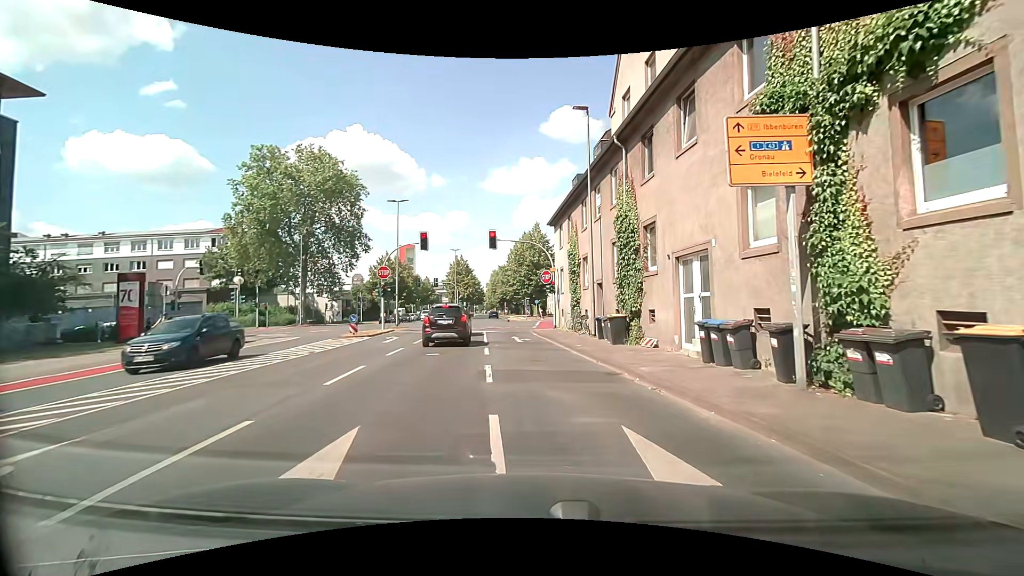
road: secondary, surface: asphalt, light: Day
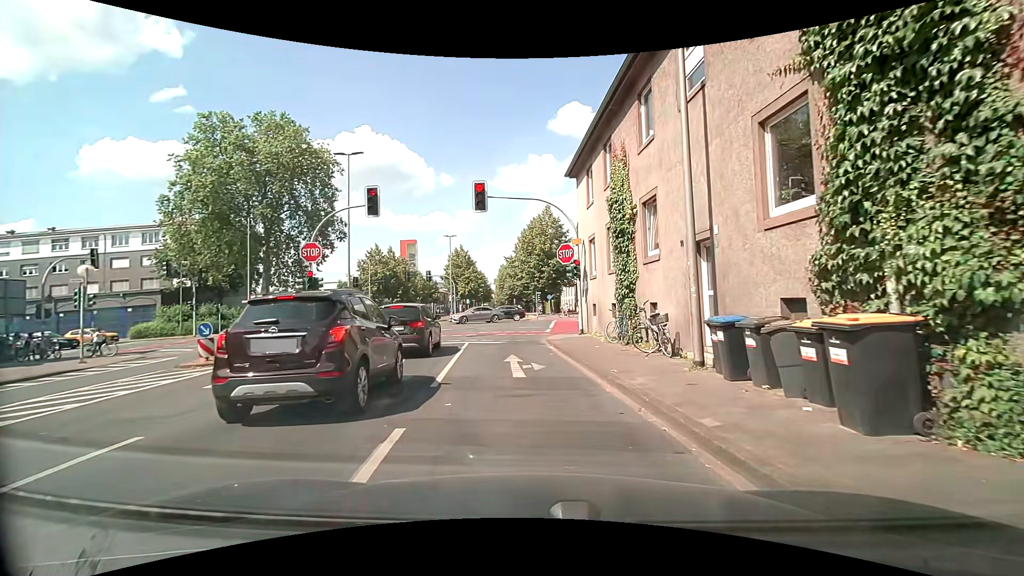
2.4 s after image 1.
(+0.1, +12.6) m; 0°
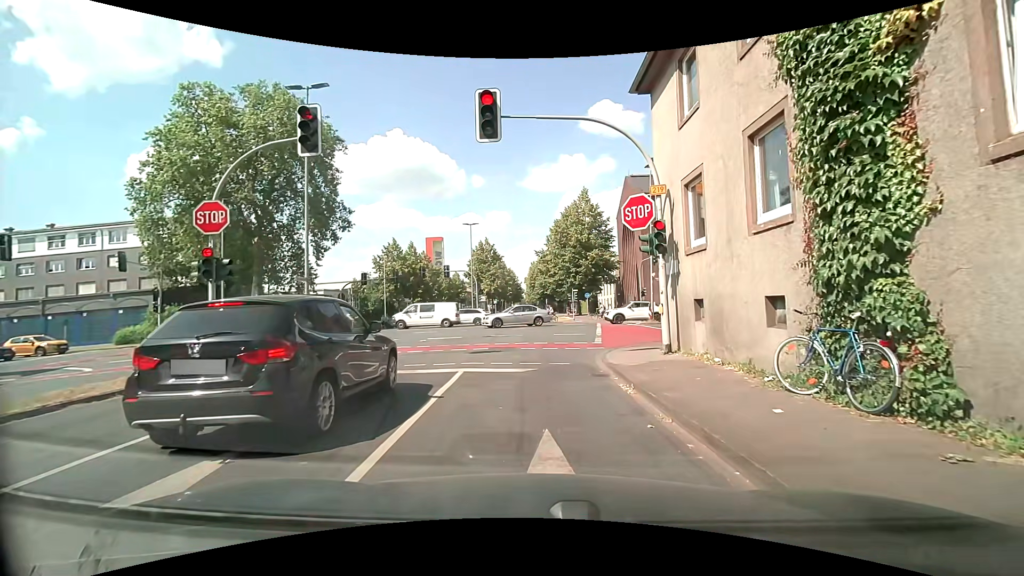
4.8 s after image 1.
(-0.5, +9.2) m; -2°
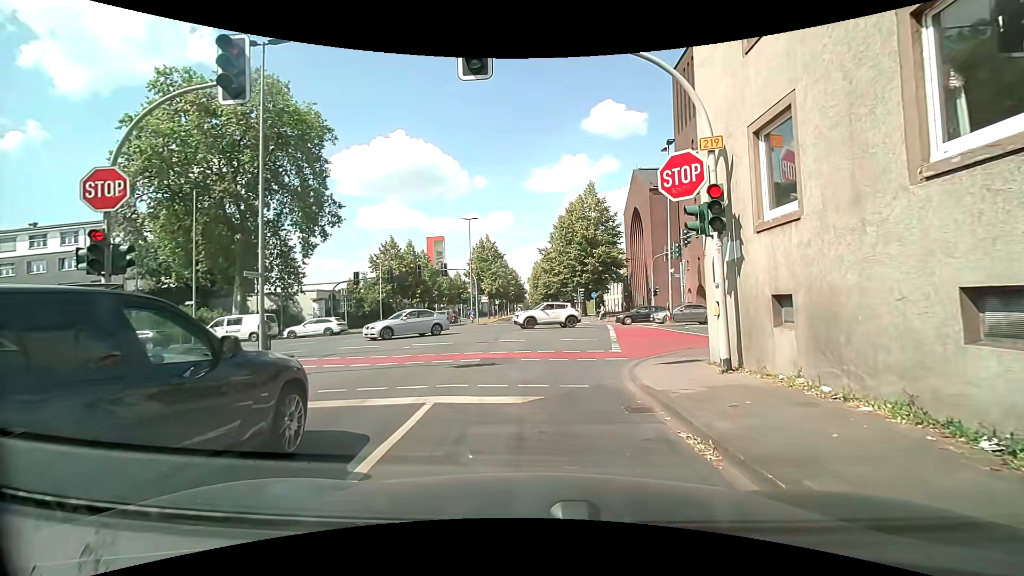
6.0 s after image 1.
(-0.2, +3.4) m; -1°
